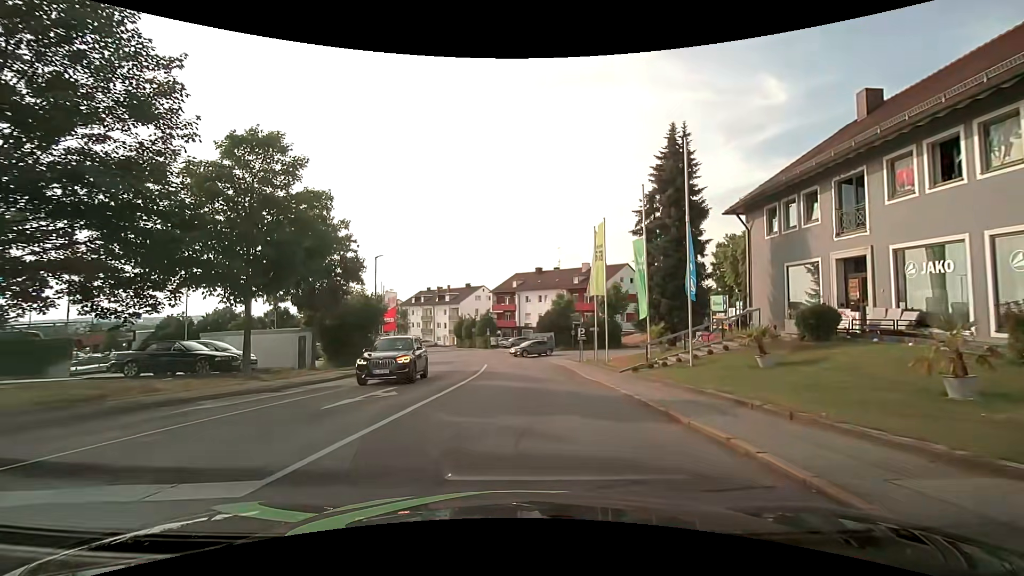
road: residential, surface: asphalt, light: Day
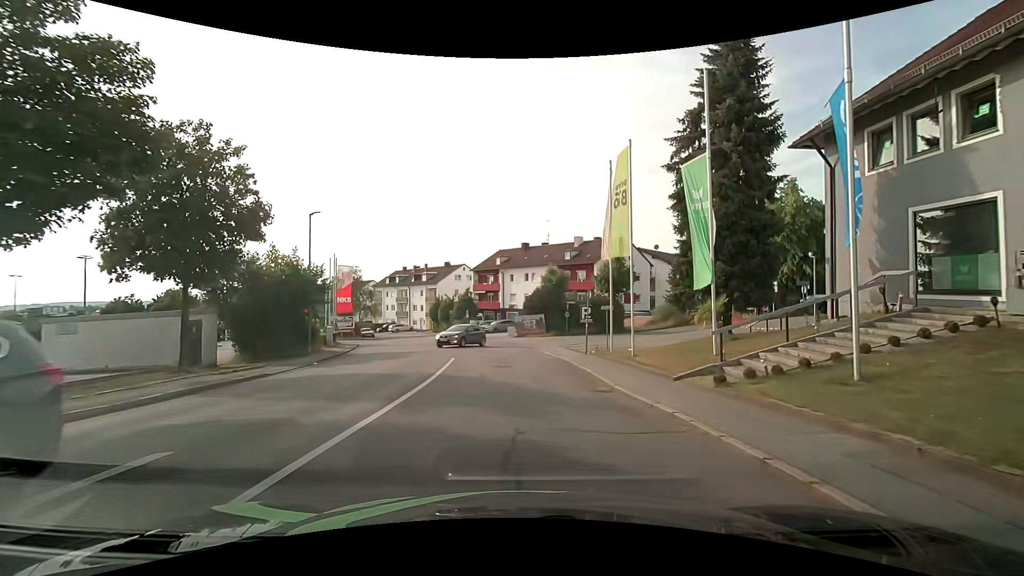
(+0.1, +9.4) m; +2°
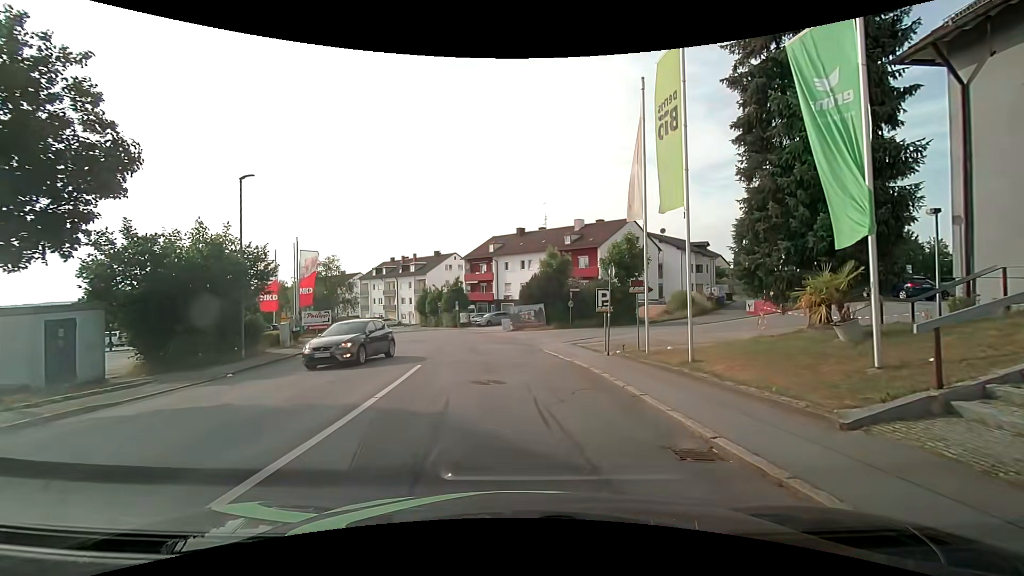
(0.0, +6.2) m; 0°
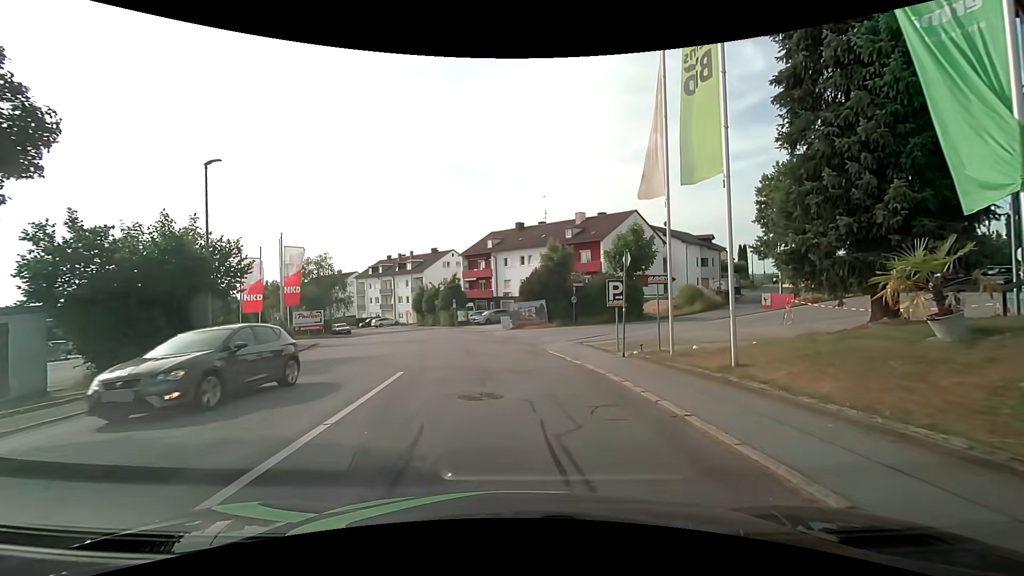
(0.0, +2.1) m; +2°
